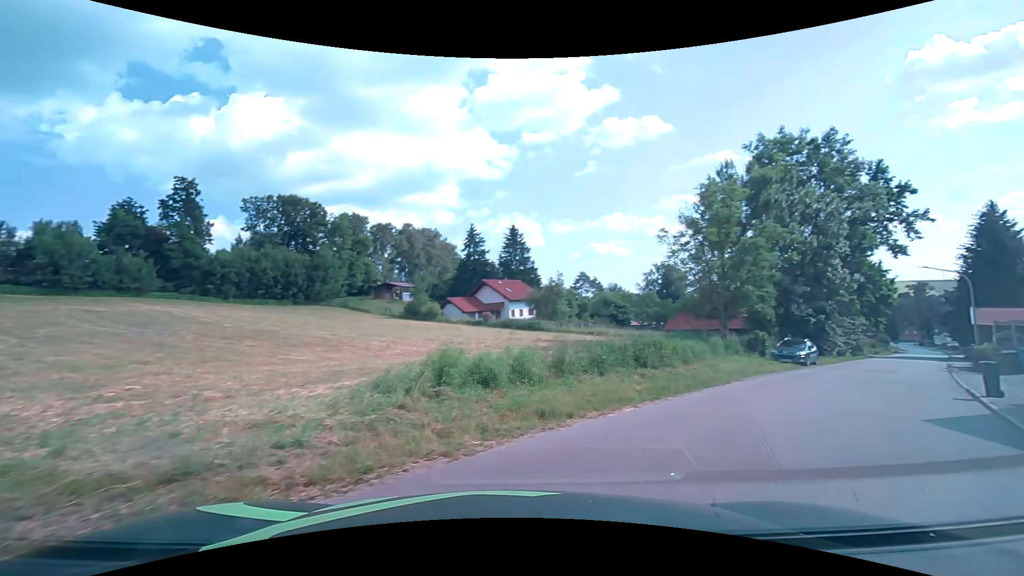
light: Day
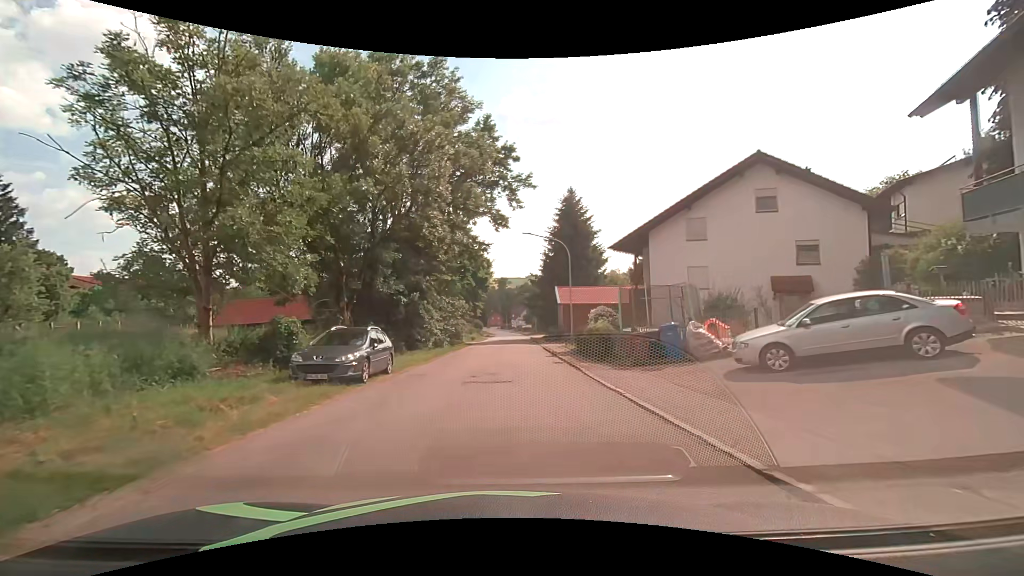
(+9.6, +15.8) m; +41°
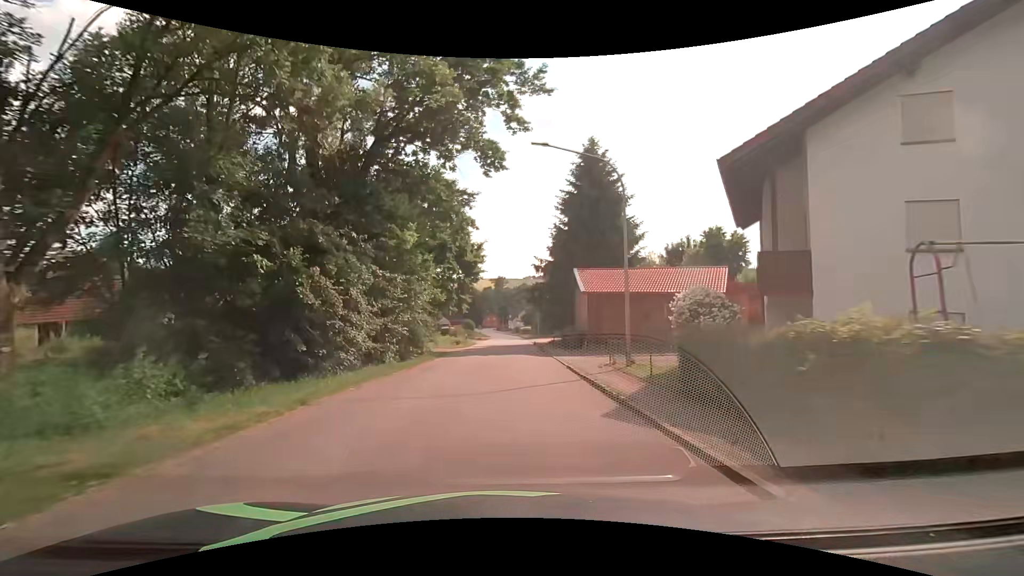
(+0.1, +16.0) m; 0°
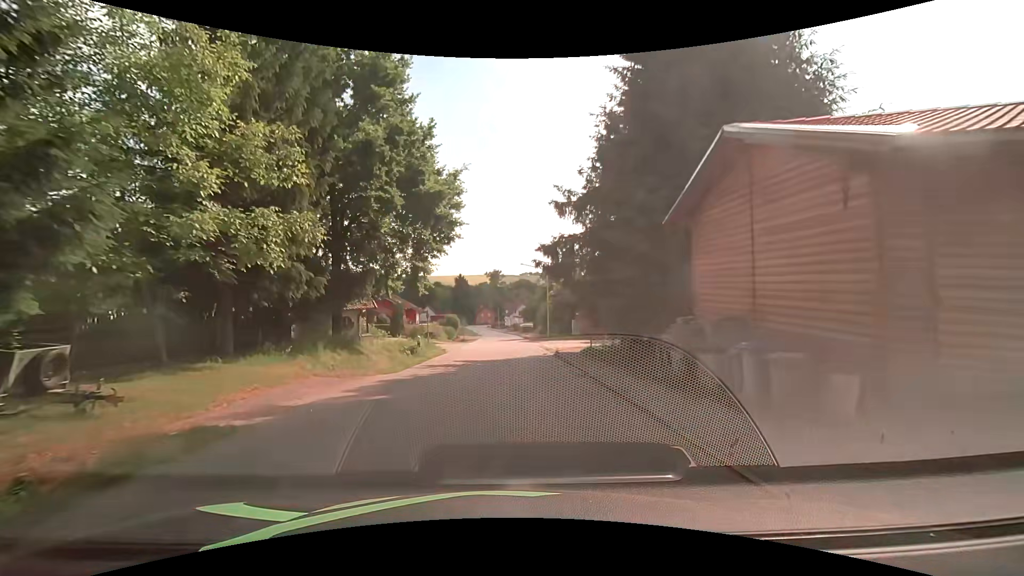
(0.0, +22.9) m; 0°
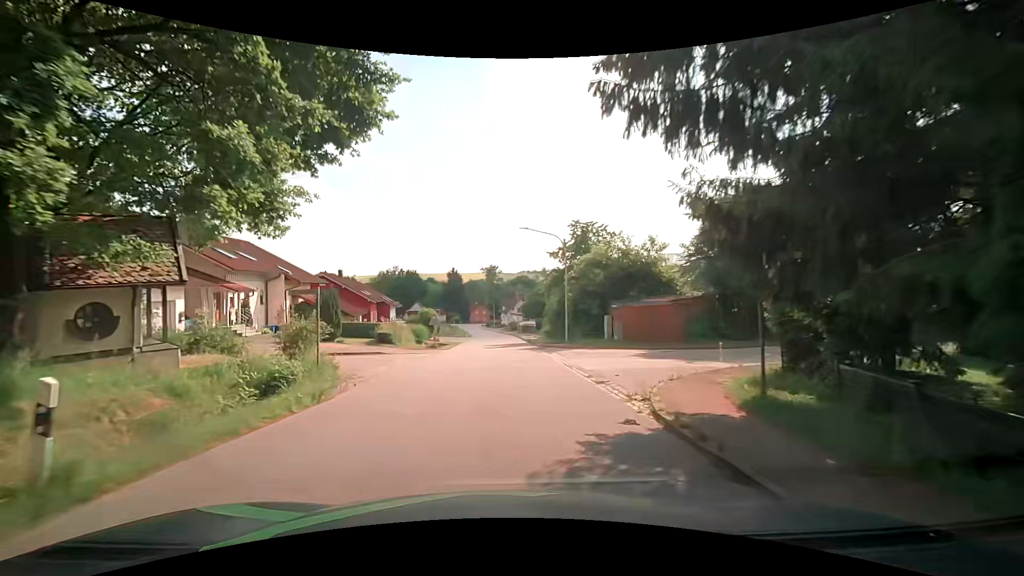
(0.0, +17.5) m; +1°
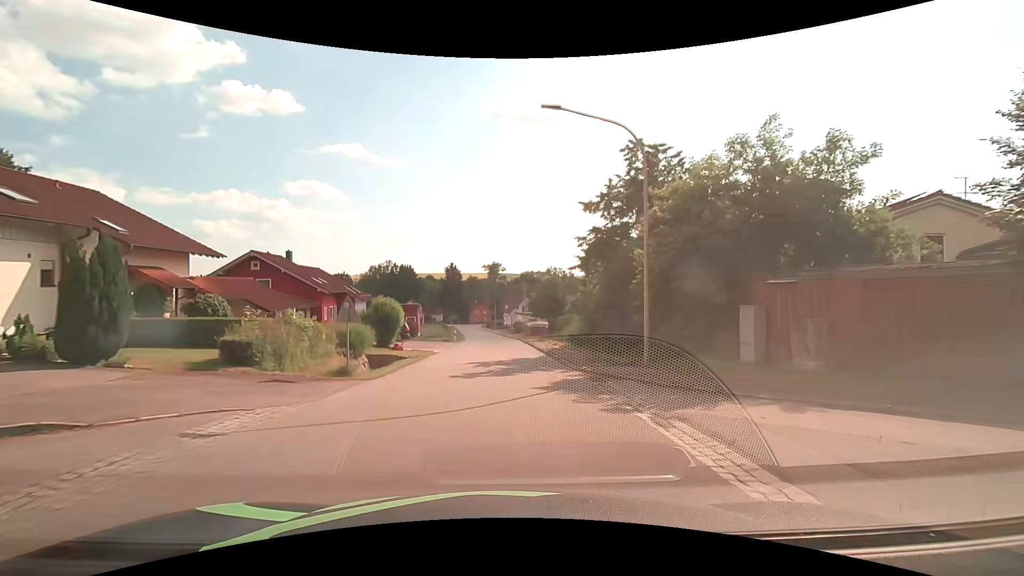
(-0.3, +17.8) m; -2°
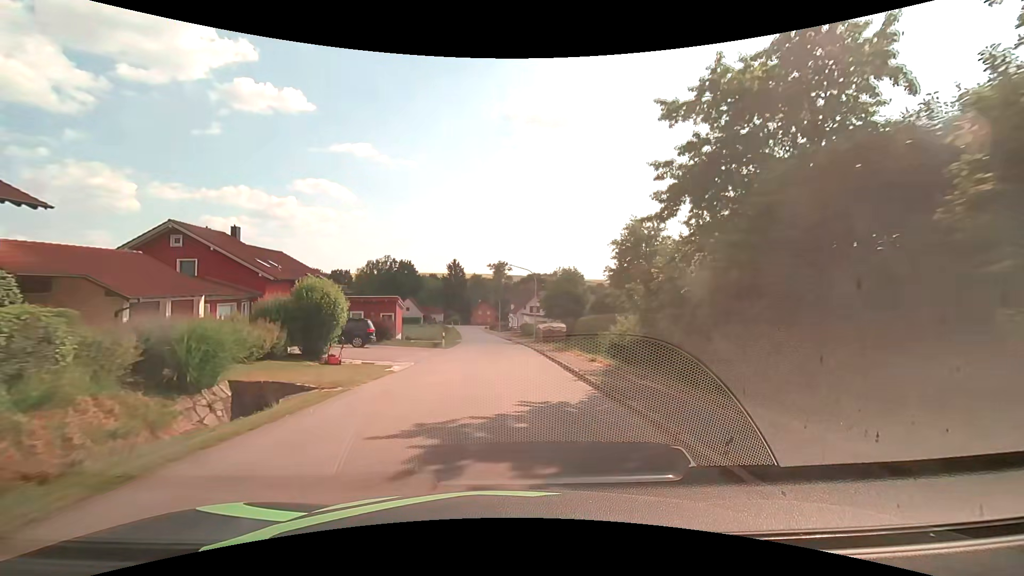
(+0.1, +12.0) m; 0°
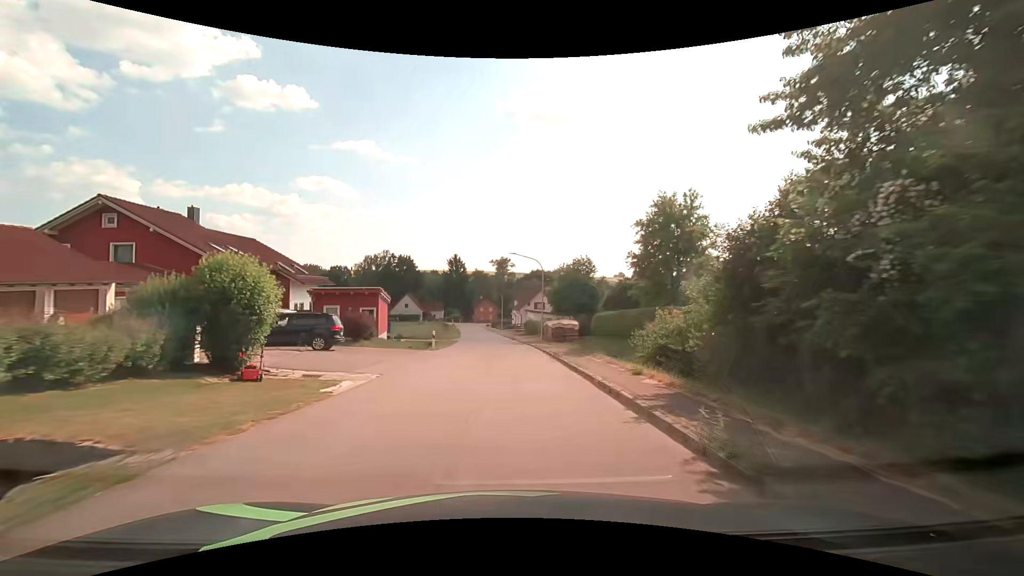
(-0.1, +6.0) m; -1°
(0, +10) (0, +20) (0, +30) (0, +40) (-1, +50) (-2, +60) (-2, +70) (-3, +80) (-4, +90) (-5, +100) m
